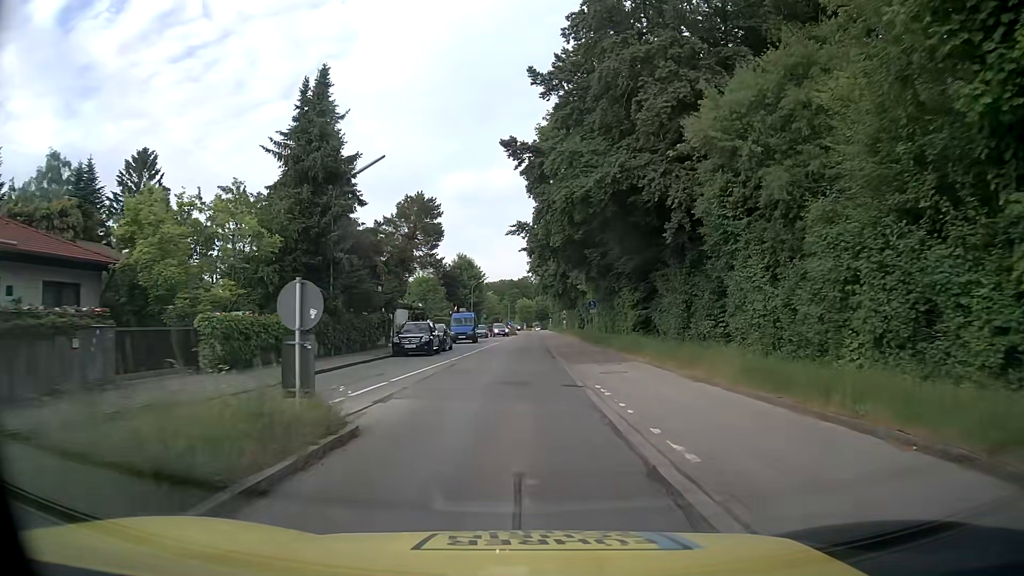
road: tertiary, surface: asphalt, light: Day
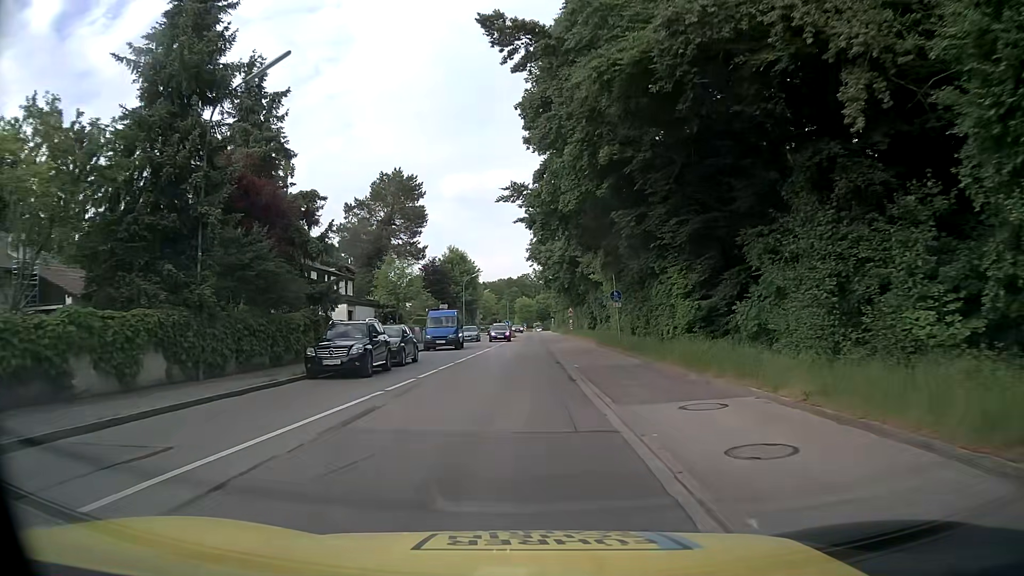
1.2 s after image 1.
(+0.1, +12.3) m; 0°
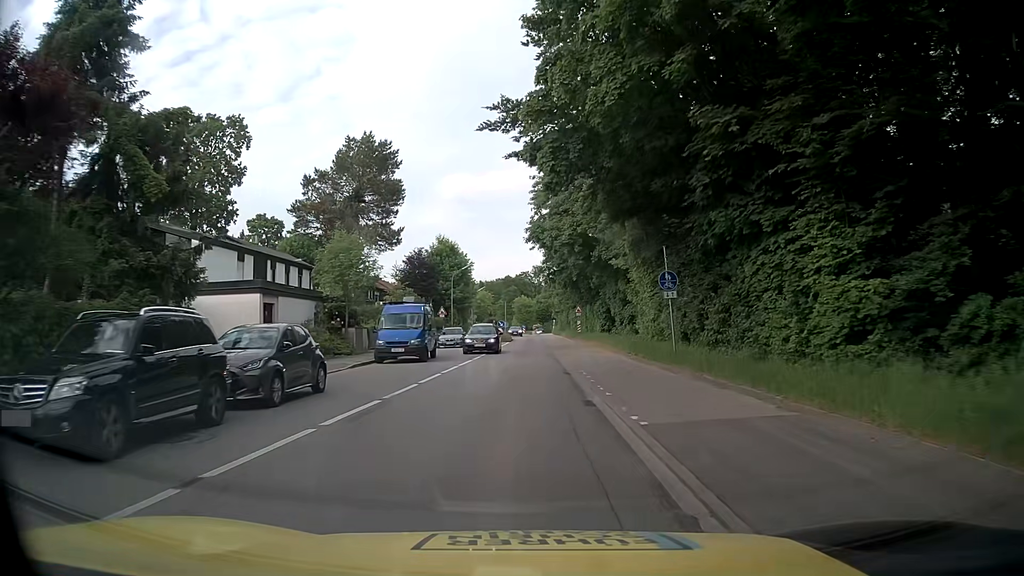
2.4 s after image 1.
(-0.1, +12.4) m; -1°
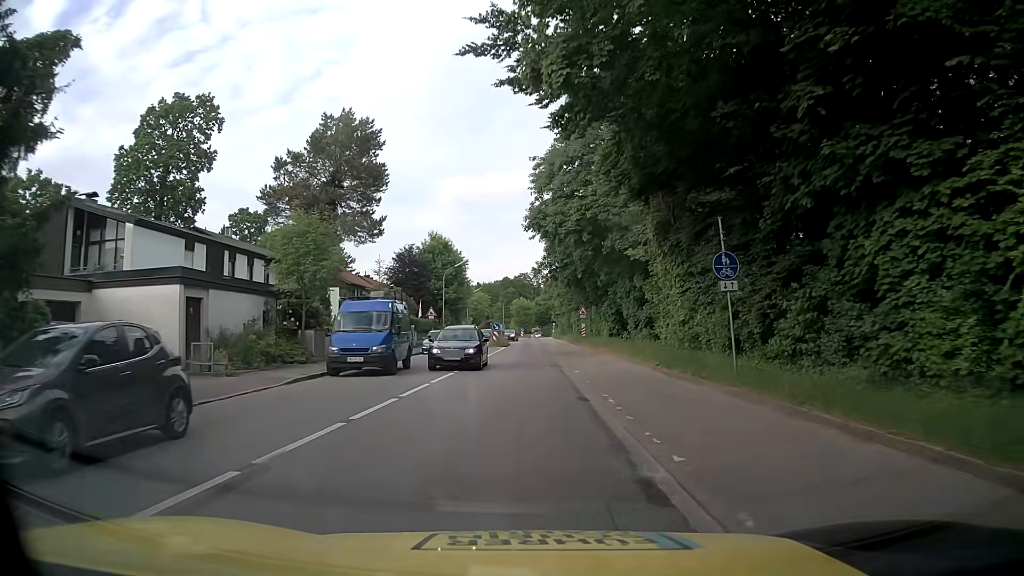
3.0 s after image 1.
(0.0, +6.2) m; 0°
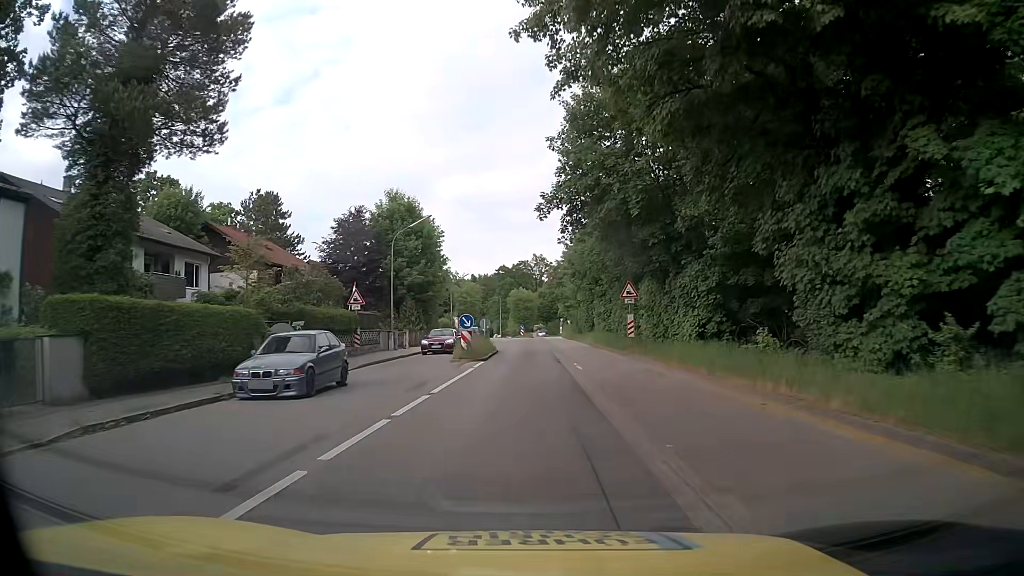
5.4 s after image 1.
(+0.5, +25.1) m; +1°
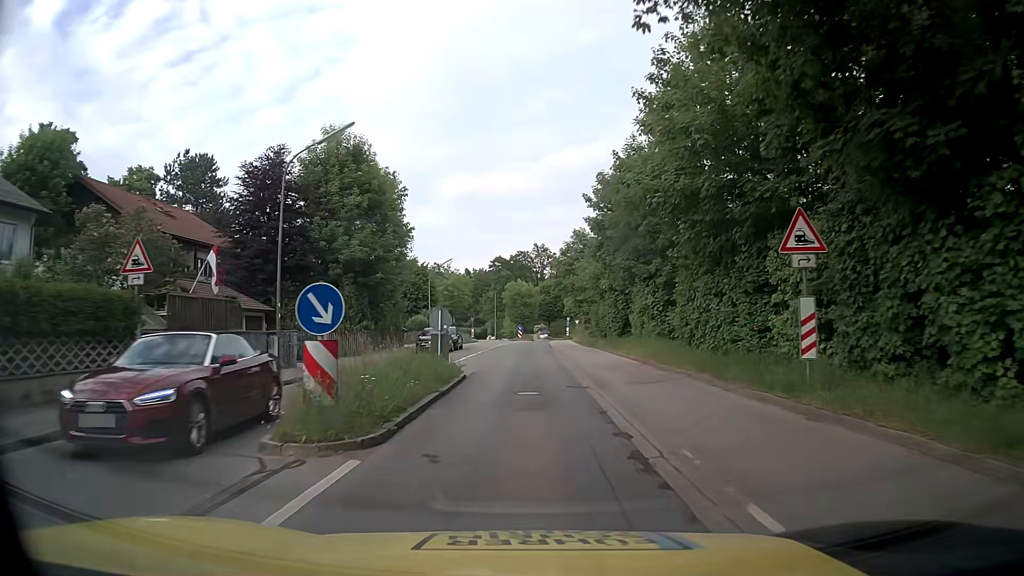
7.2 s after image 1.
(-0.2, +19.1) m; 0°
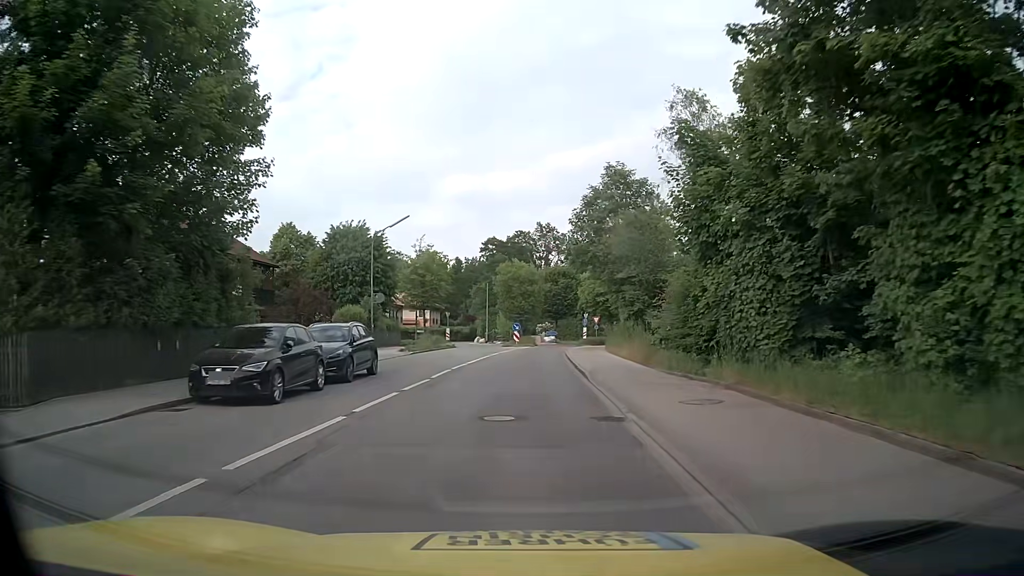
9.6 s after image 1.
(-0.3, +25.7) m; -1°
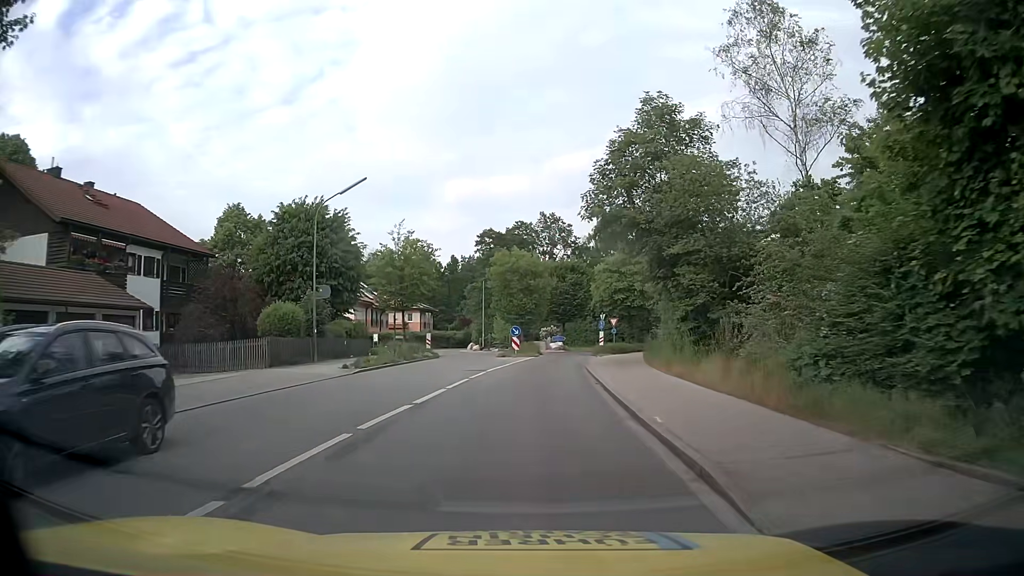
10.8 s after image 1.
(-0.1, +12.1) m; 0°
(0, +10) (0, +20) (+1, +30) (+2, +40) (+3, +50) (+5, +60) (+10, +68) (+18, +75) (+26, +79) (+35, +84) m
